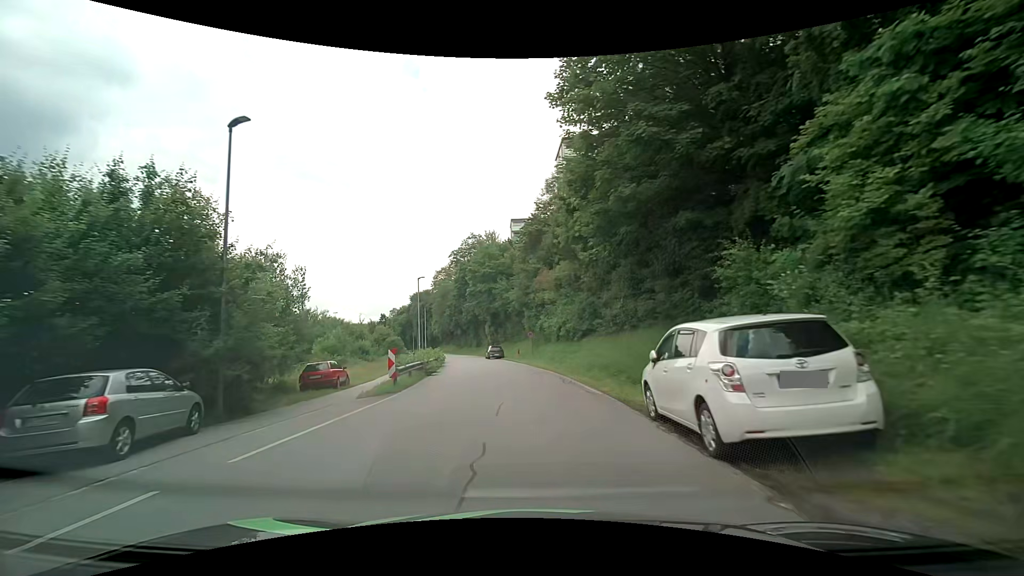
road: residential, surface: asphalt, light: Day
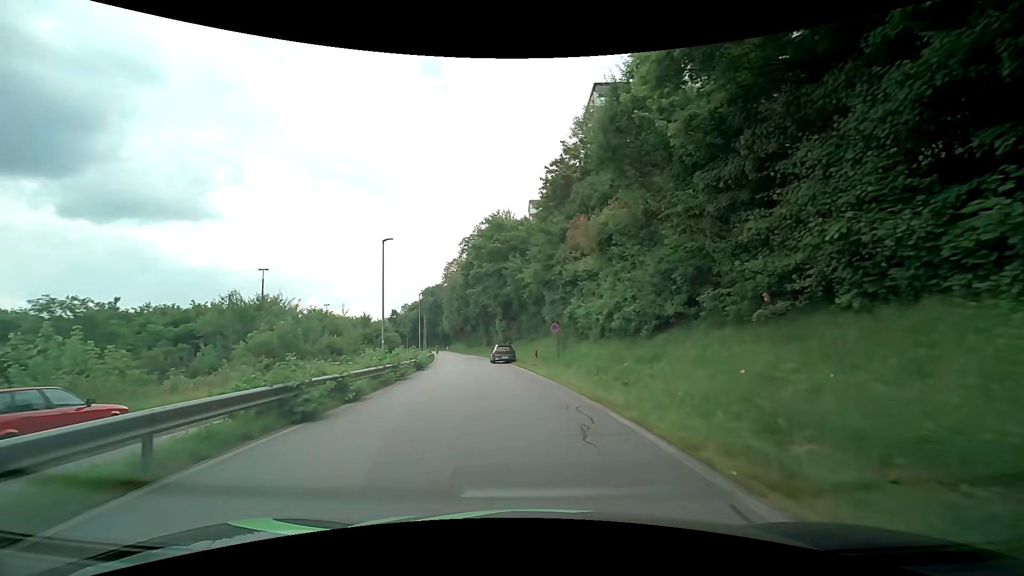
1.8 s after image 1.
(-0.4, +15.9) m; -2°
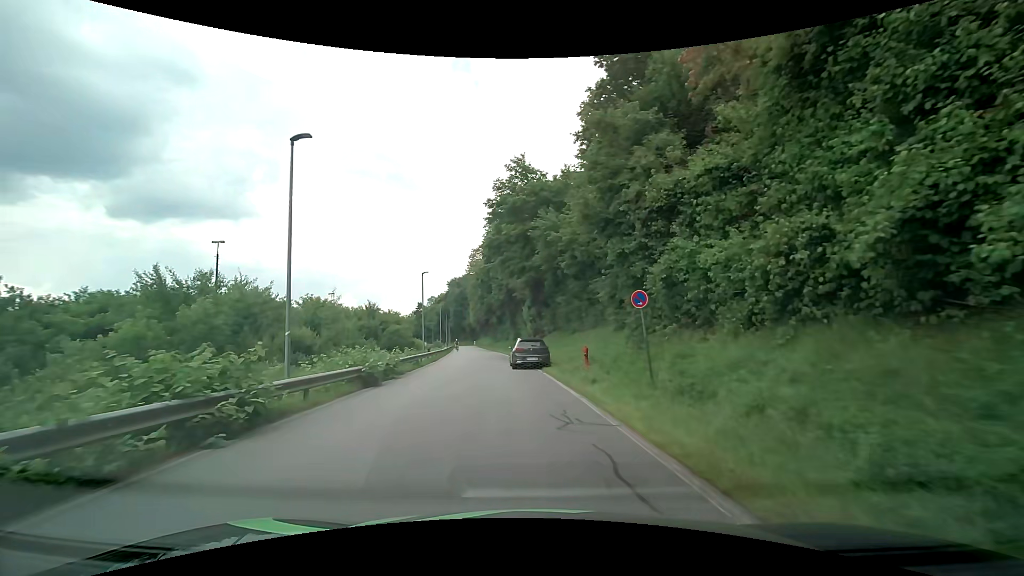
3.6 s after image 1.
(-0.4, +14.5) m; -4°
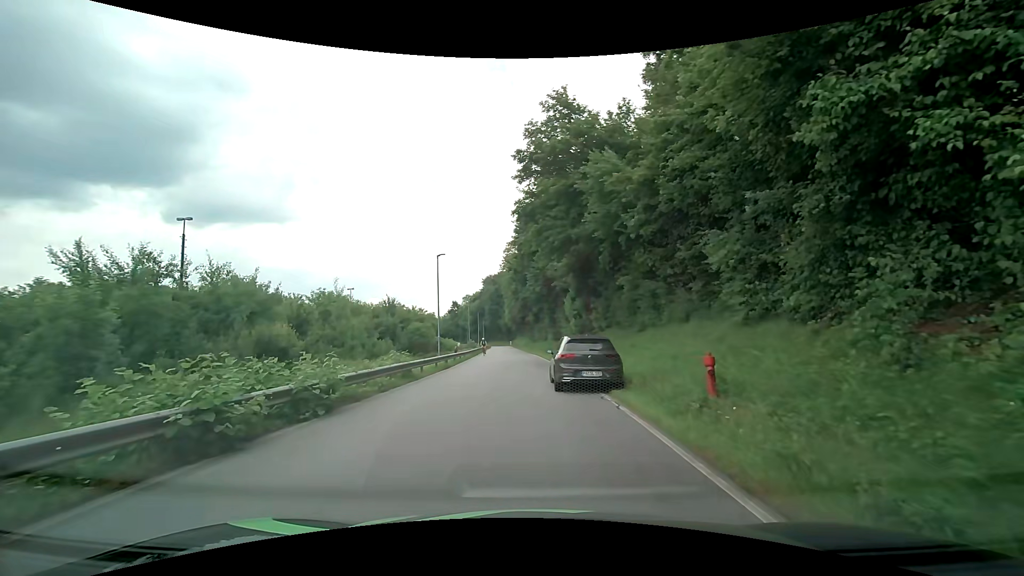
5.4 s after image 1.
(-0.3, +9.8) m; -3°
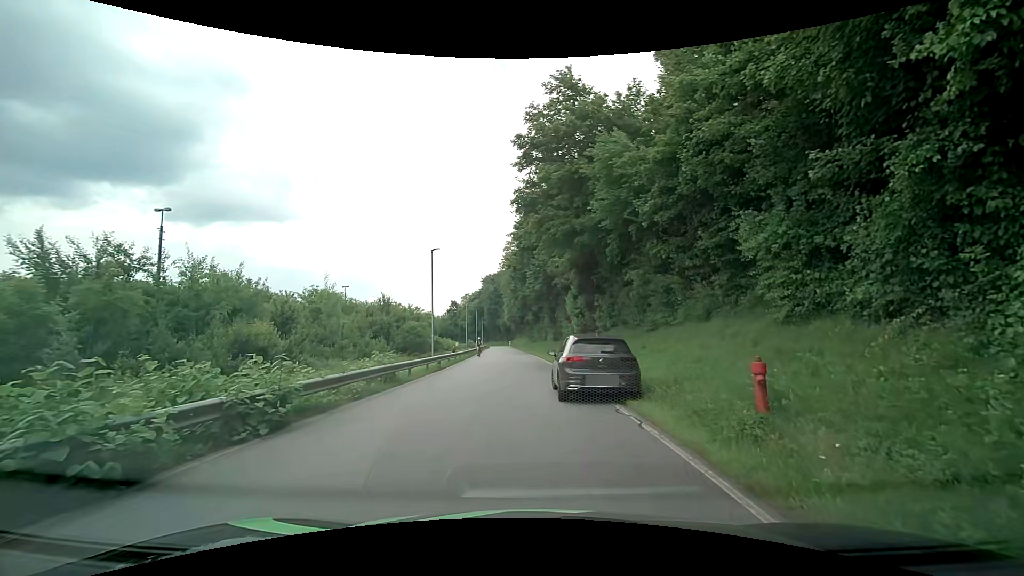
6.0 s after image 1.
(0.0, +2.0) m; 0°
